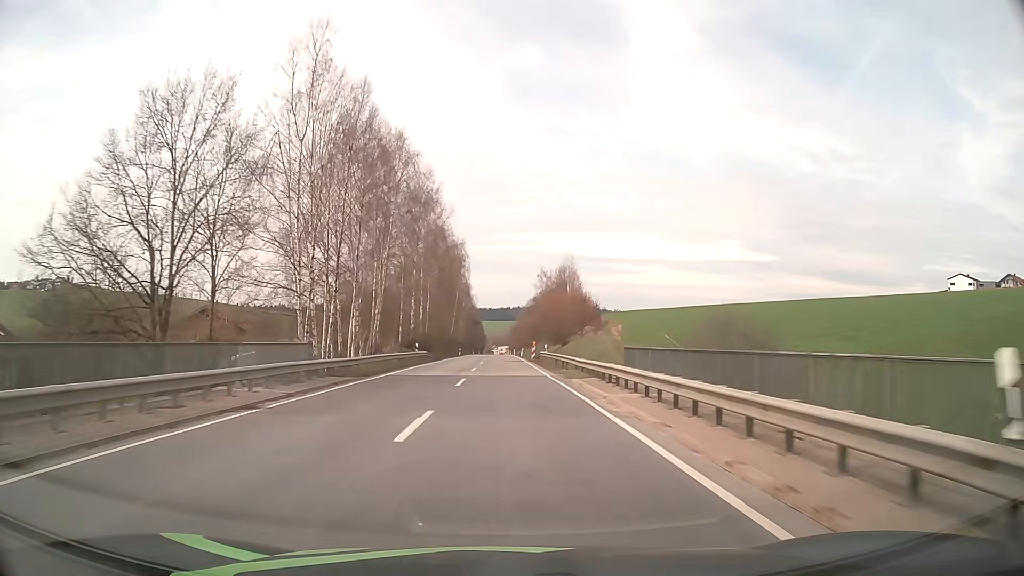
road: secondary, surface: asphalt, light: Day
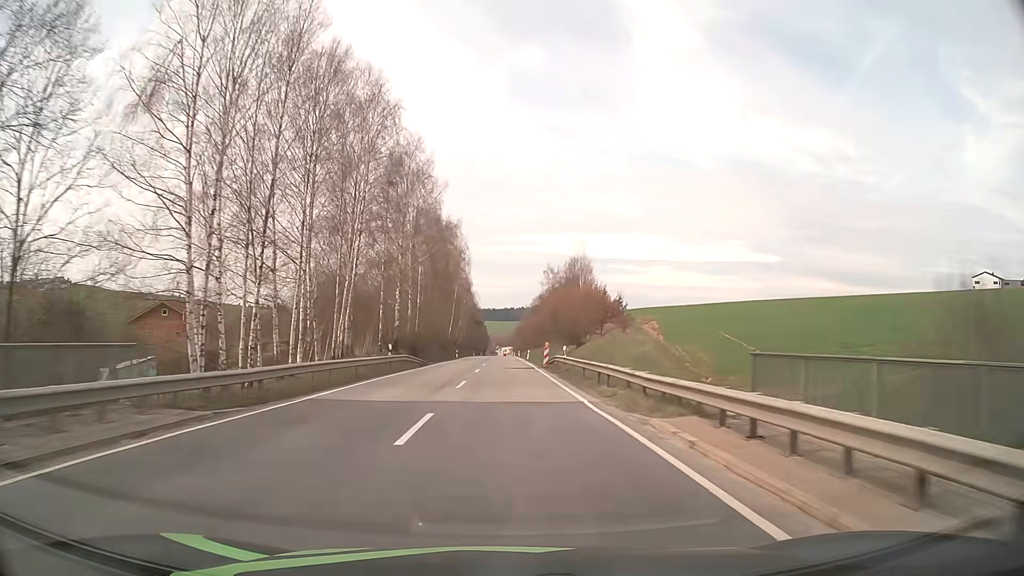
(-0.1, +12.1) m; 0°
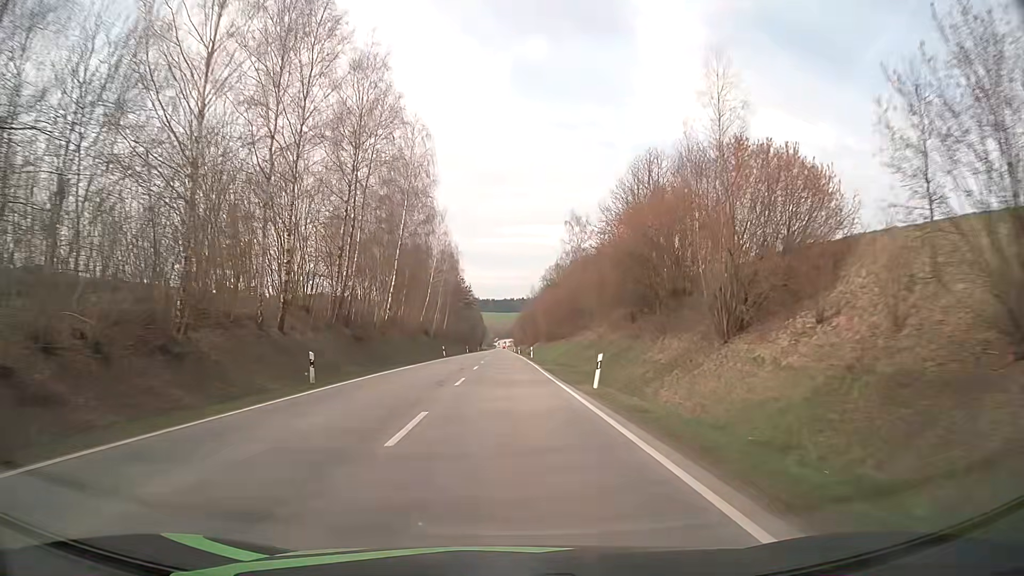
(-0.2, +60.9) m; 0°
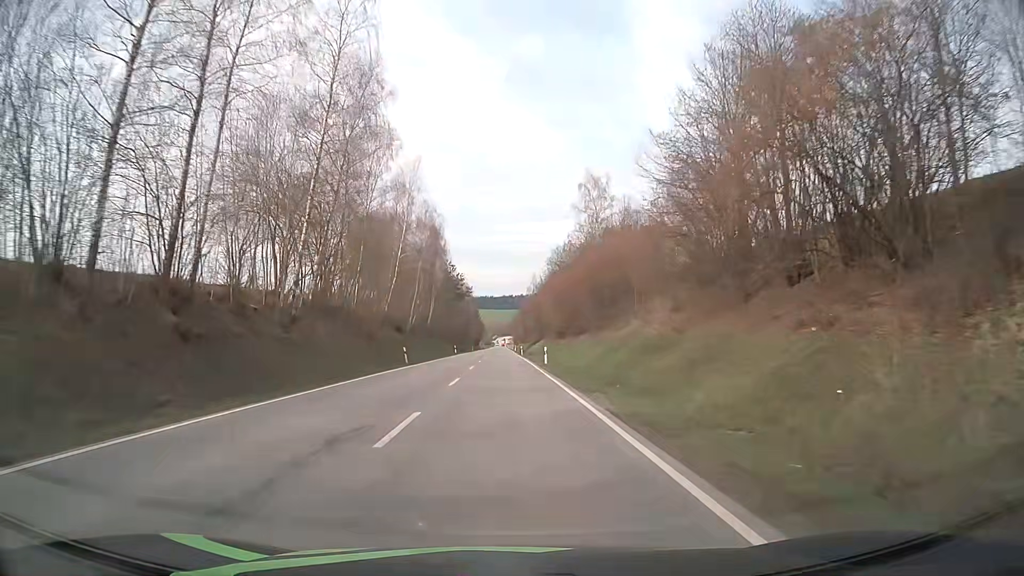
(0.0, +24.5) m; 0°
(0, +10) (0, +20) (0, +30) (0, +40) (0, +50) (0, +60) (0, +70) (0, +80) (0, +90) (0, +100) m
